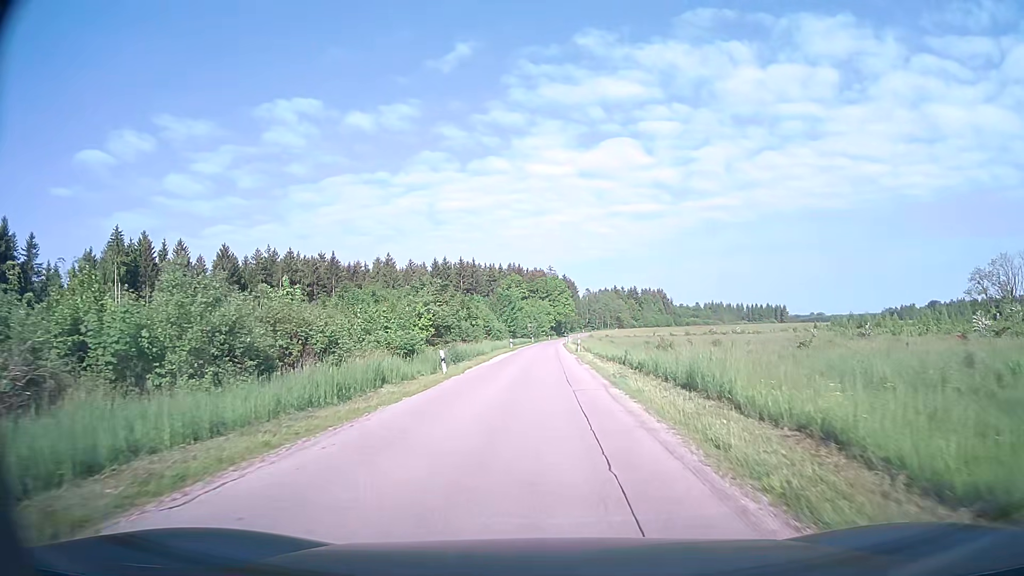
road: unclassified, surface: asphalt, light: Day
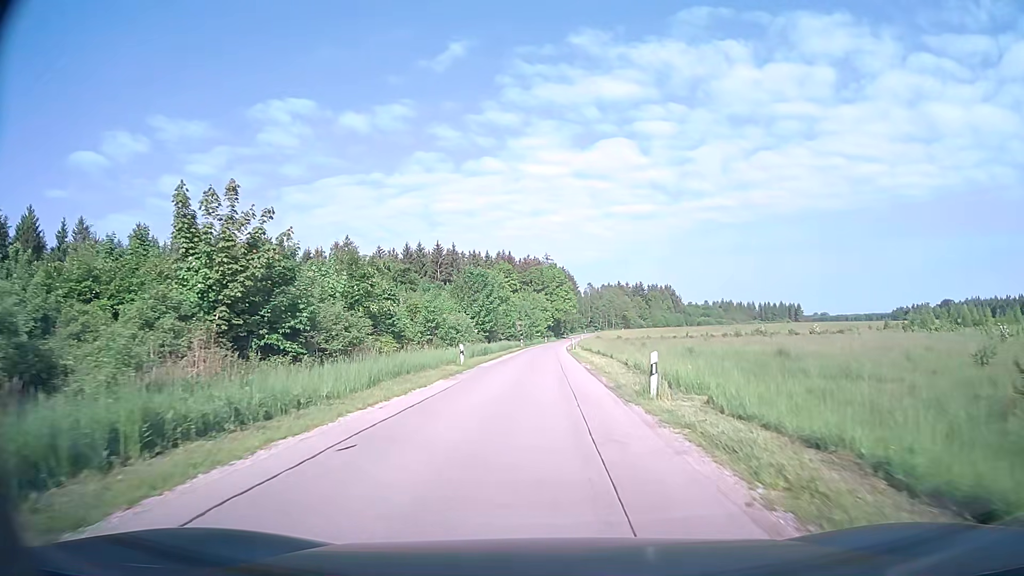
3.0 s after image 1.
(+0.2, +35.4) m; 0°
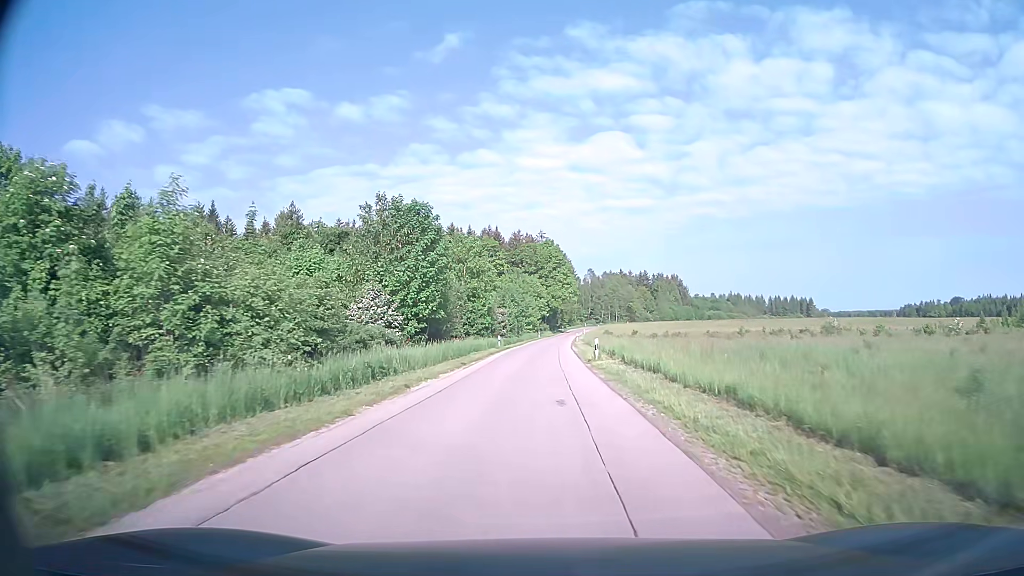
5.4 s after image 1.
(+0.1, +30.9) m; +1°
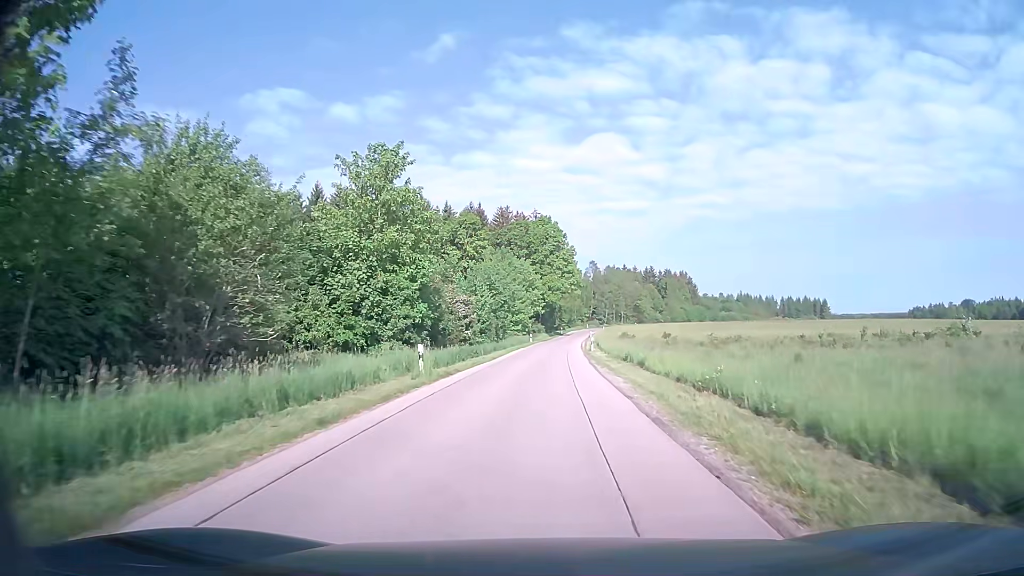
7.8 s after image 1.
(0.0, +29.2) m; 0°
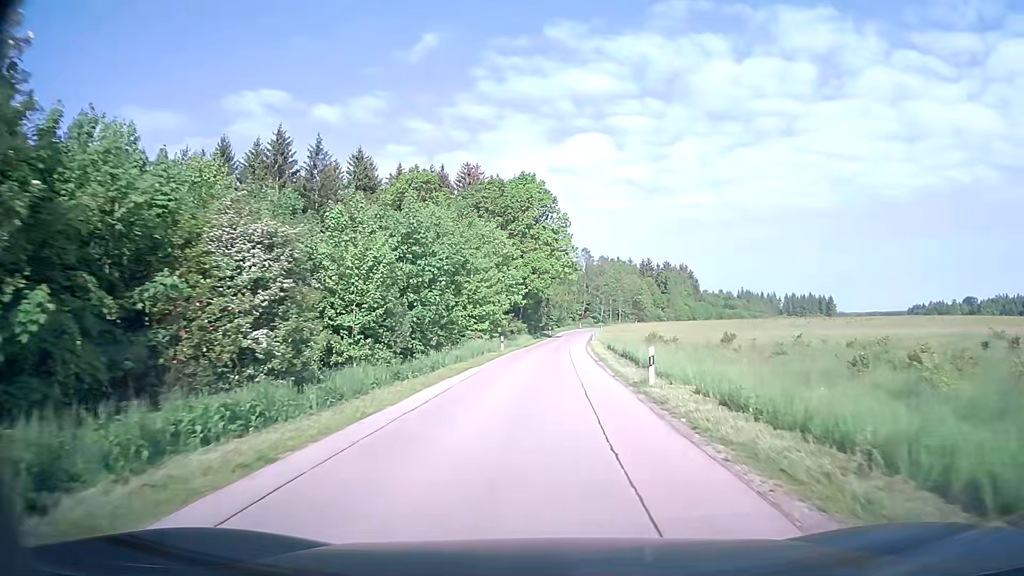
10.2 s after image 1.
(+0.3, +28.7) m; +1°
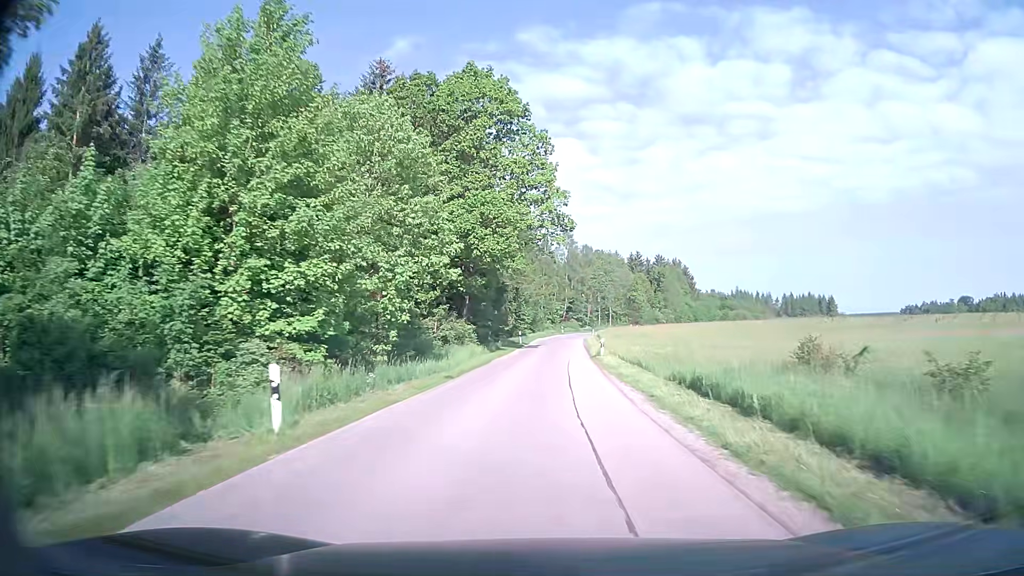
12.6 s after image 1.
(+0.6, +32.8) m; +2°
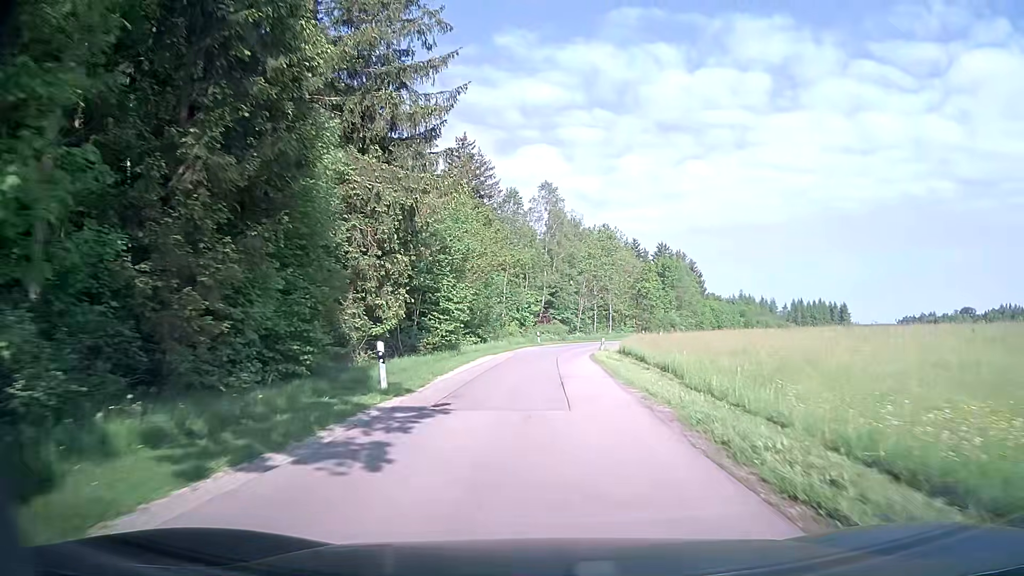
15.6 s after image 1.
(+0.7, +43.0) m; +2°
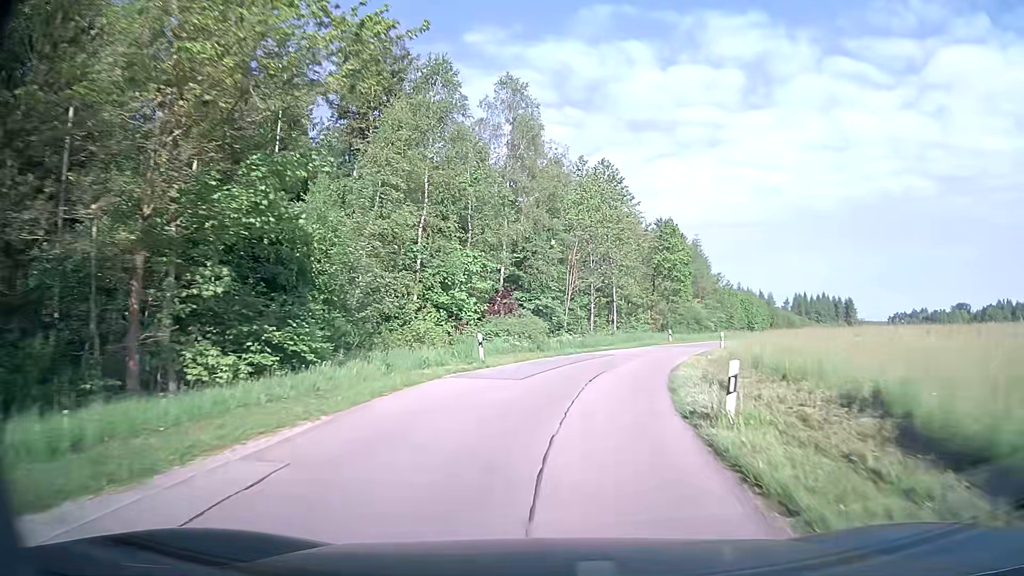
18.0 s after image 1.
(+0.6, +31.8) m; +2°
(0, +10) (+2, +20) (+4, +30) (+8, +39) (+12, +48) (+17, +56) (+23, +65) (+28, +73) (+33, +82) (+38, +90) m
